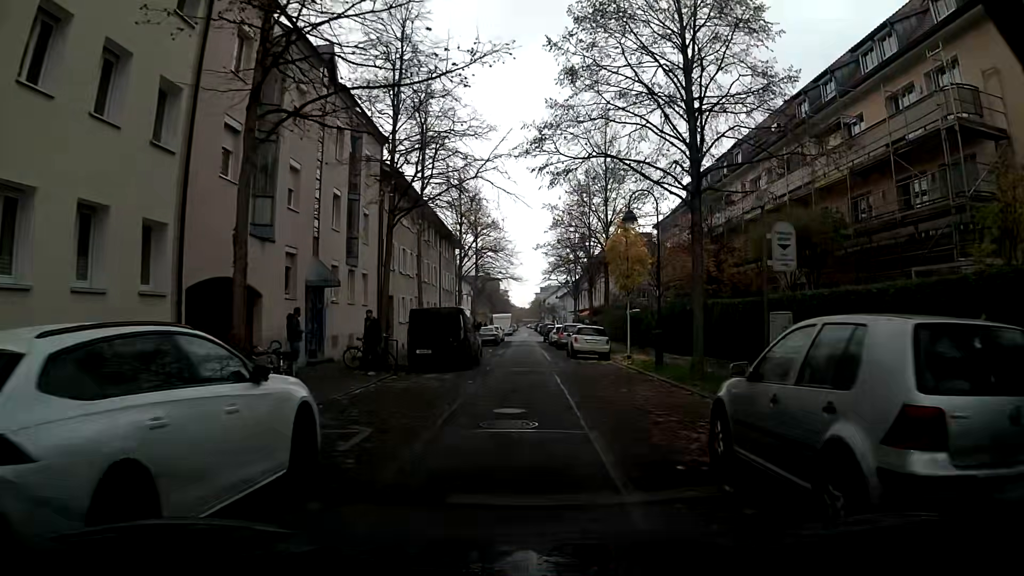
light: Day
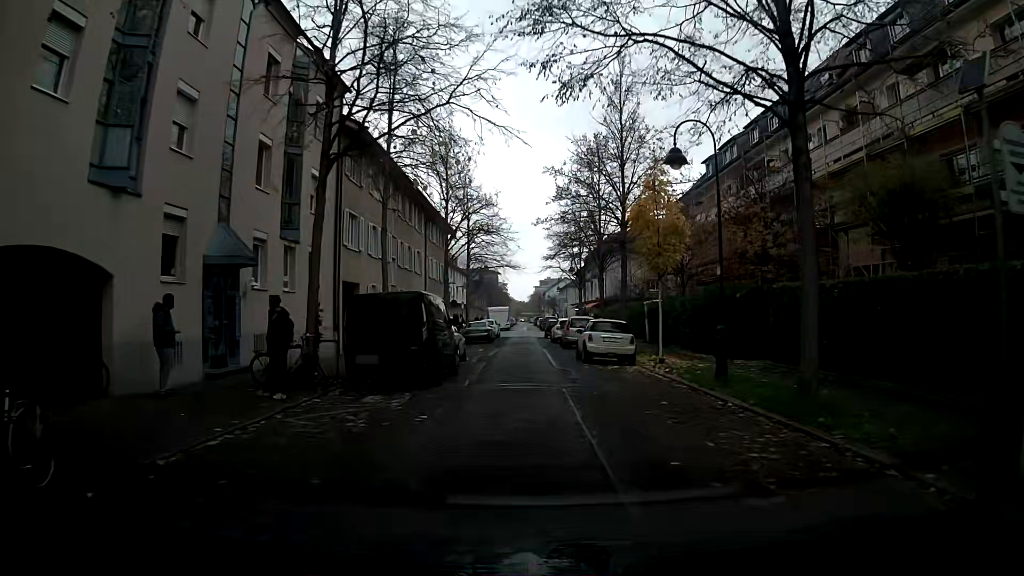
(0.0, +7.2) m; +1°
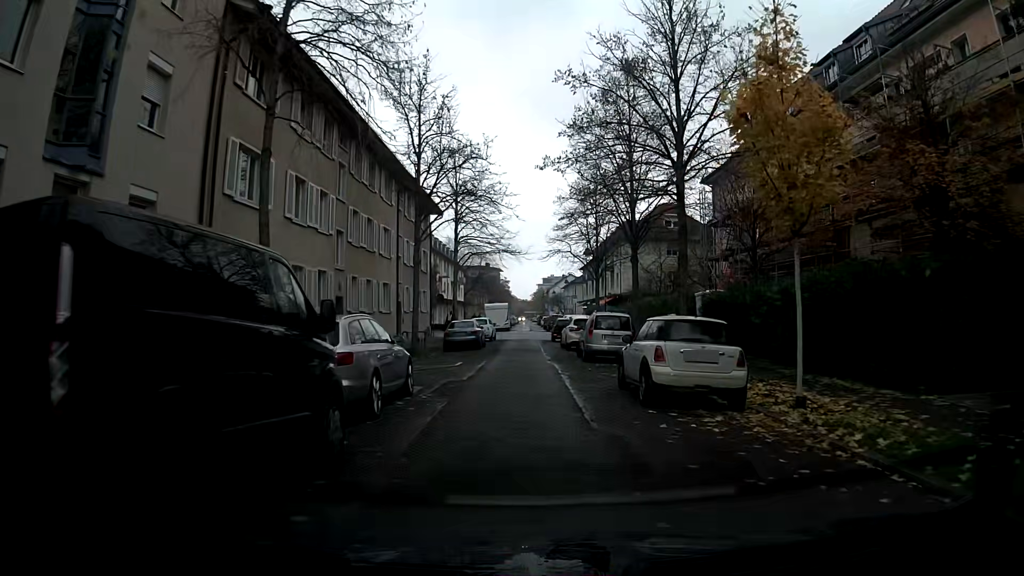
(-0.1, +11.1) m; -1°
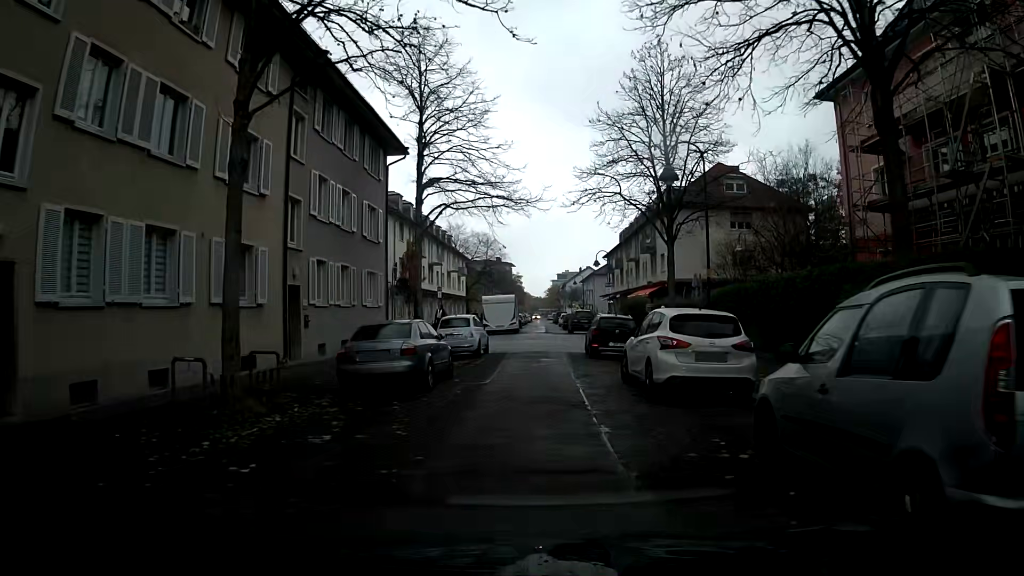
(-0.3, +18.8) m; -1°
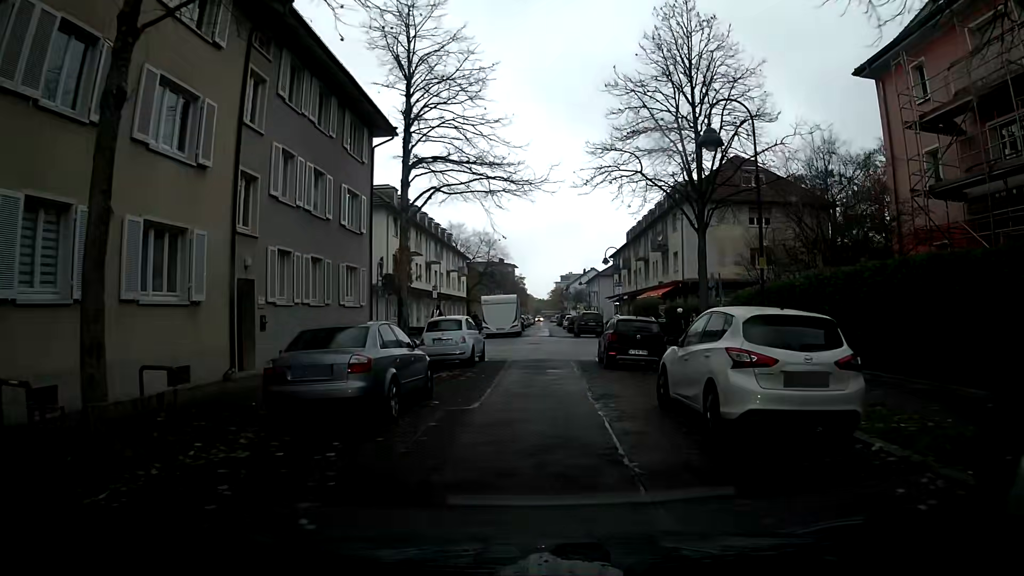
(0.0, +3.7) m; 0°
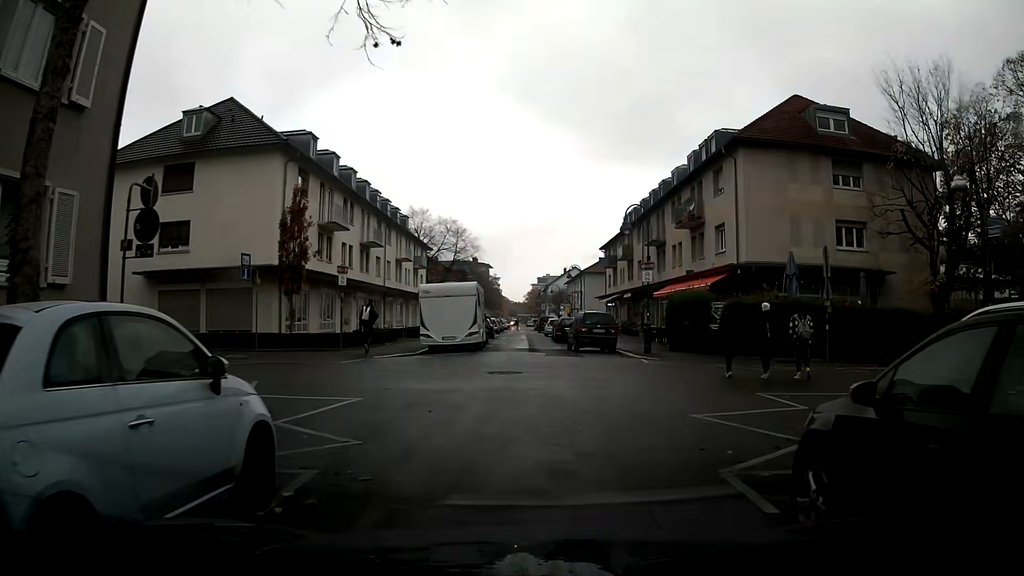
(+0.2, +16.9) m; +2°
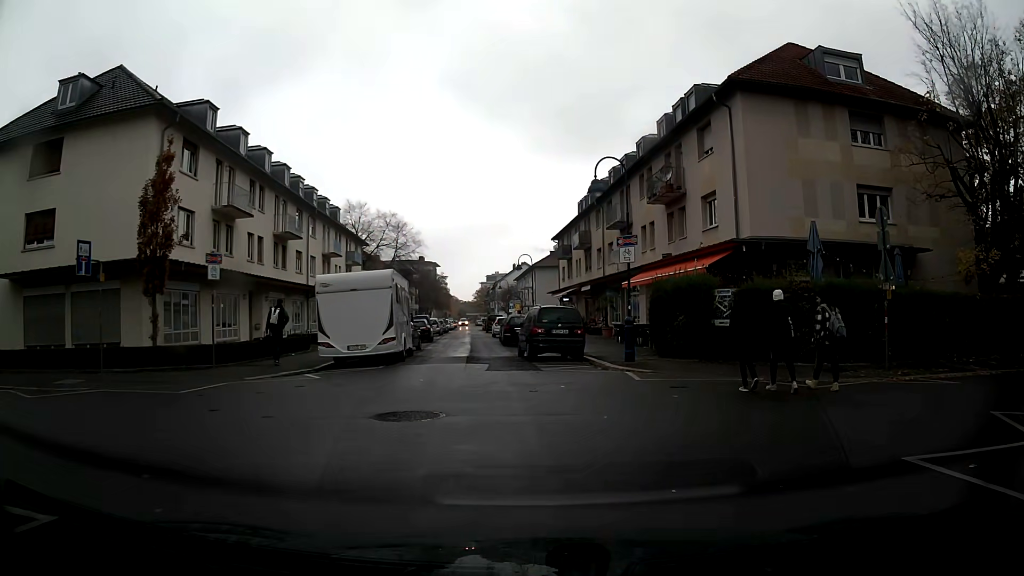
(+0.3, +7.0) m; +4°
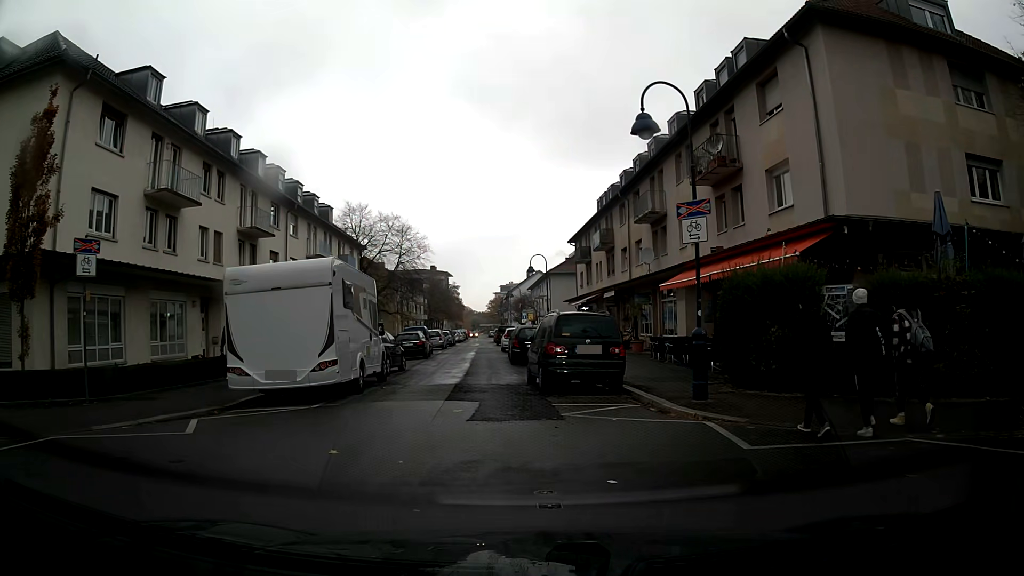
(-0.2, +6.8) m; -4°
(-1, +10) (-1, +20) (-1, +30) (-2, +40) (-2, +50) (-2, +60) (-2, +70) (-3, +80) (-3, +90) (-2, +100) m
